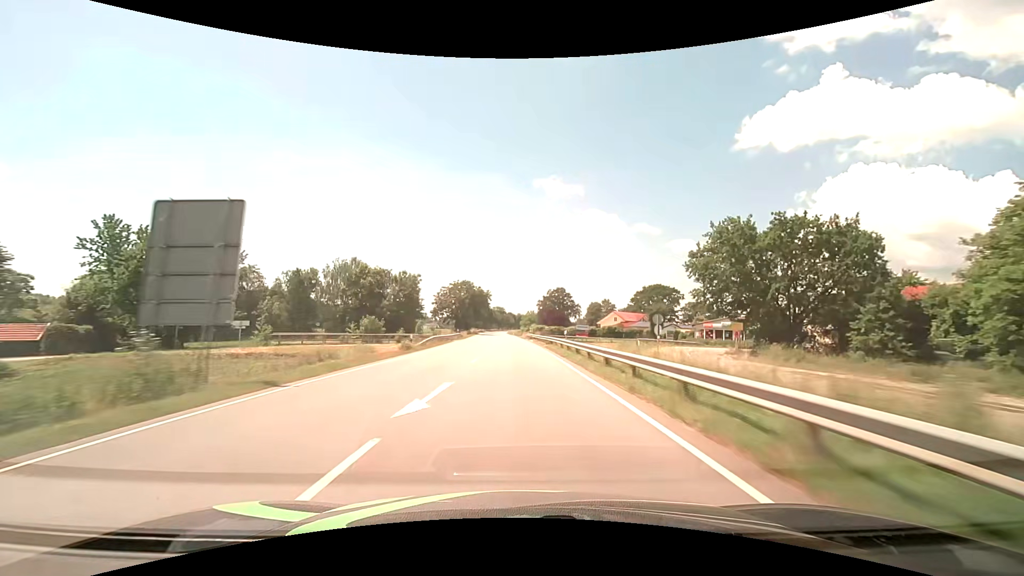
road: primary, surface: asphalt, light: Day
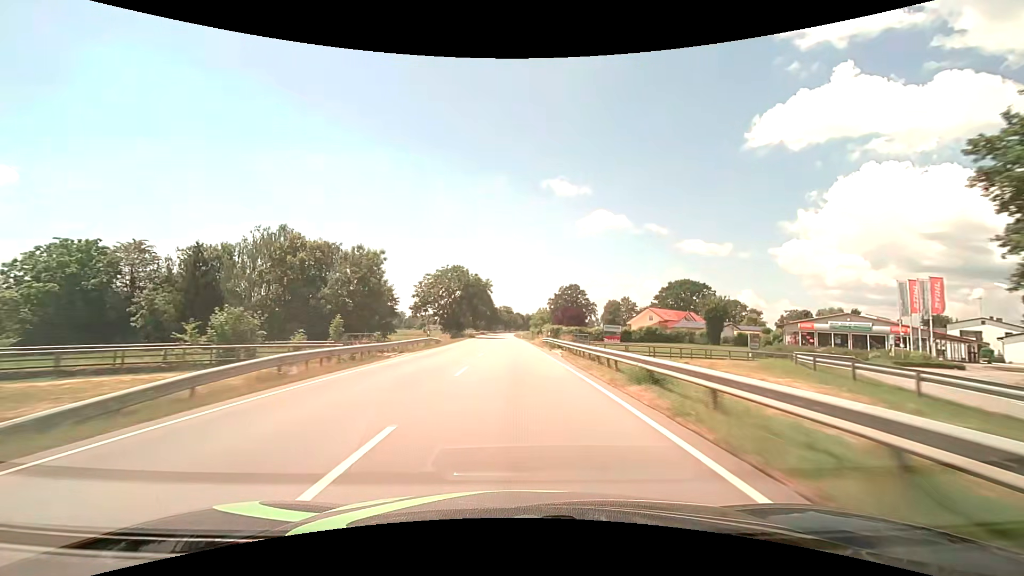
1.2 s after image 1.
(-0.2, +29.3) m; -1°
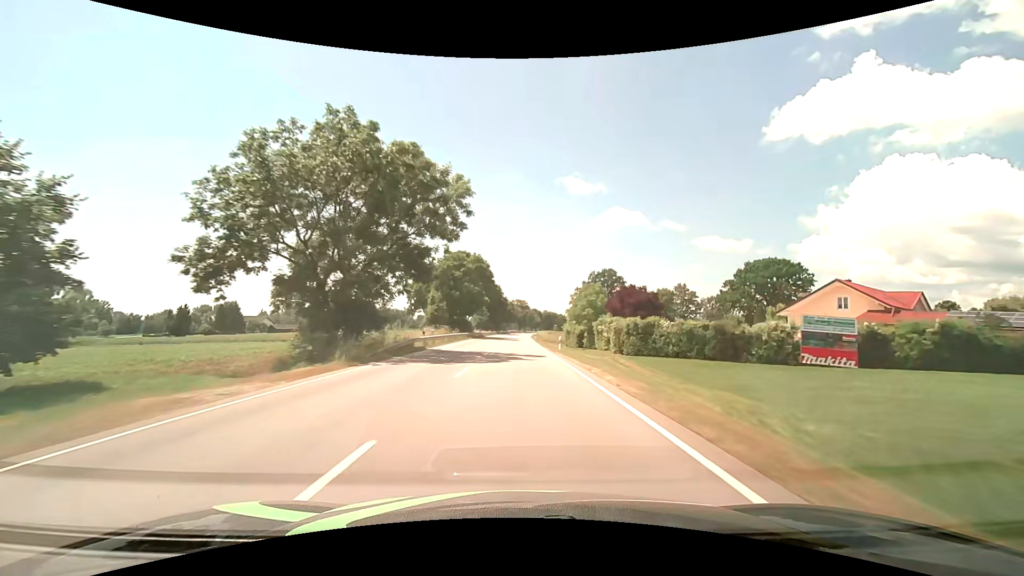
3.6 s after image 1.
(-1.0, +60.5) m; -2°
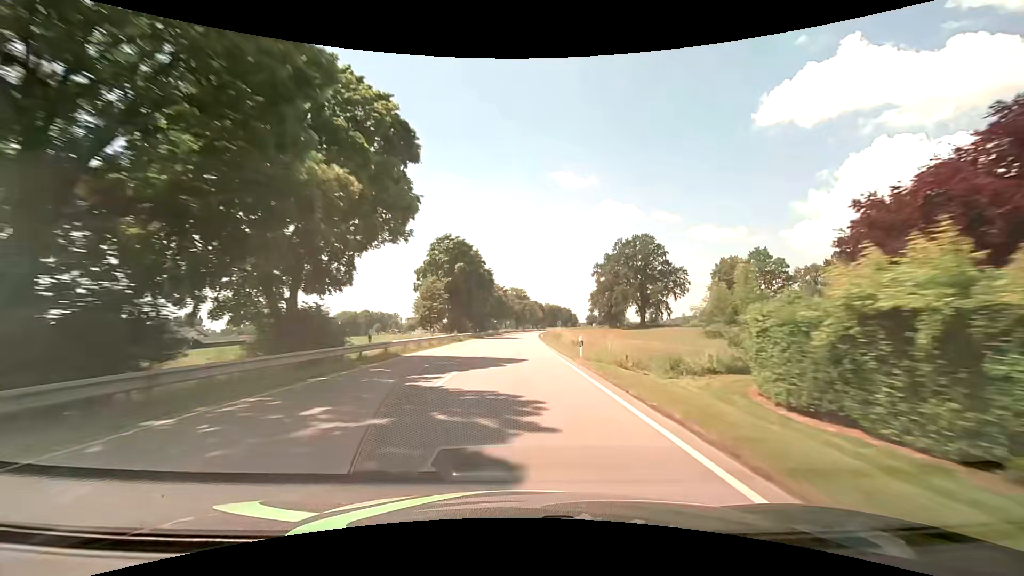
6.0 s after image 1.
(+0.1, +61.9) m; +1°
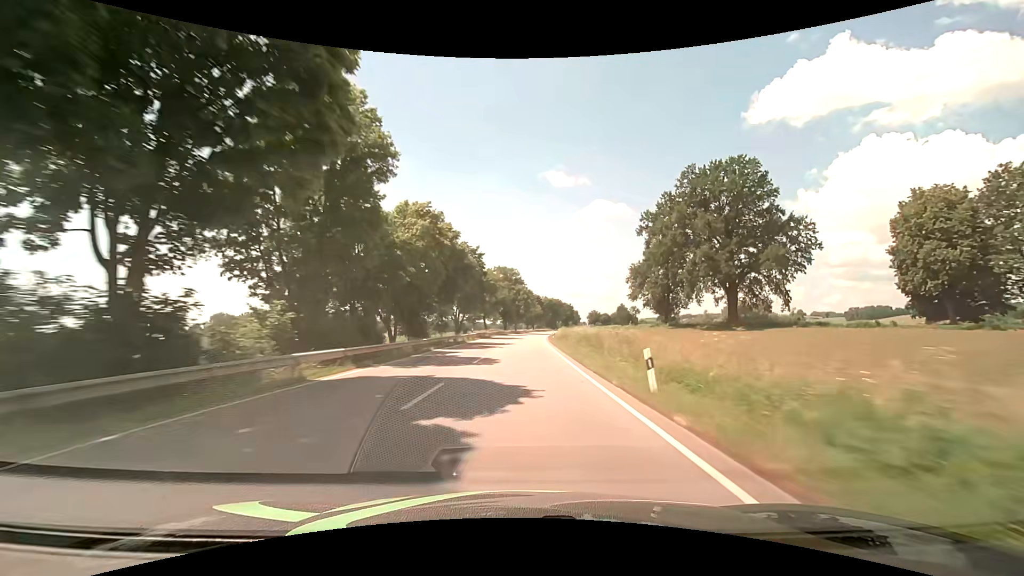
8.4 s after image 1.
(+0.2, +62.6) m; +1°
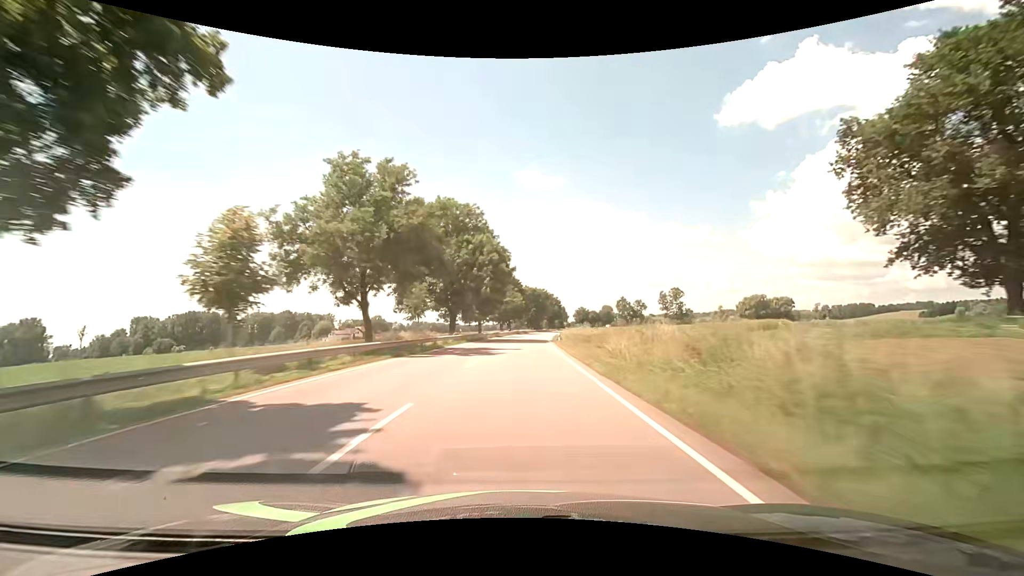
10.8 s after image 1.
(+1.4, +62.9) m; +3°
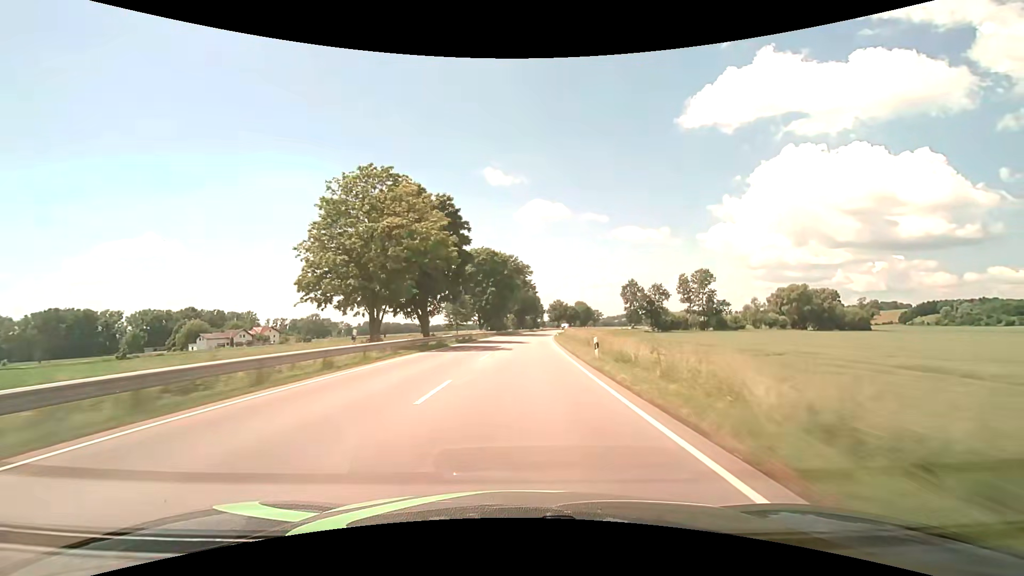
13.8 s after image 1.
(+2.6, +78.9) m; +4°
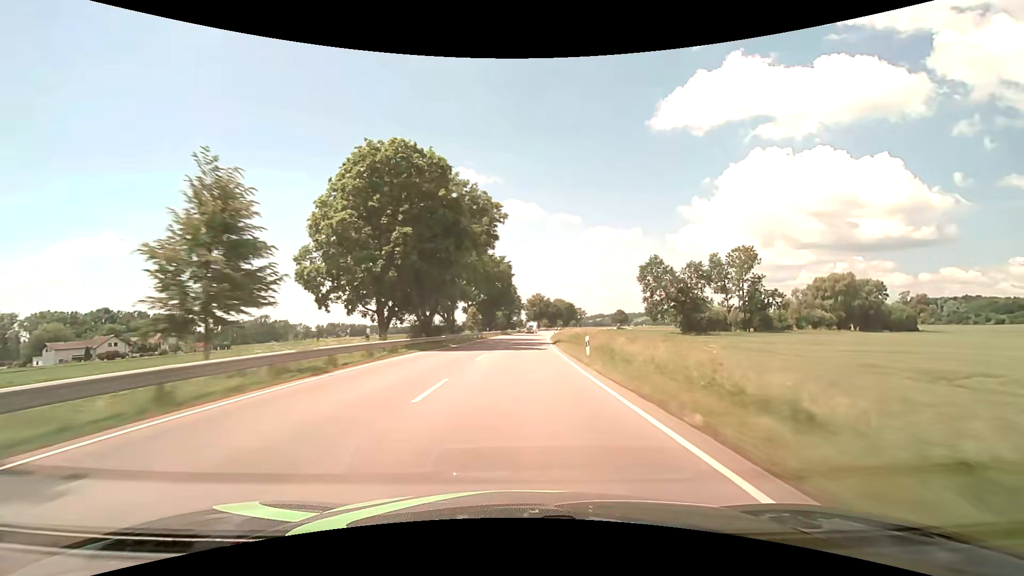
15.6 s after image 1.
(+1.1, +47.4) m; +3°
(0, +10) (0, +20) (+1, +30) (+1, +40) (+1, +50) (+2, +60) (+3, +70) (+3, +80) (+4, +90) (+5, +100) m
